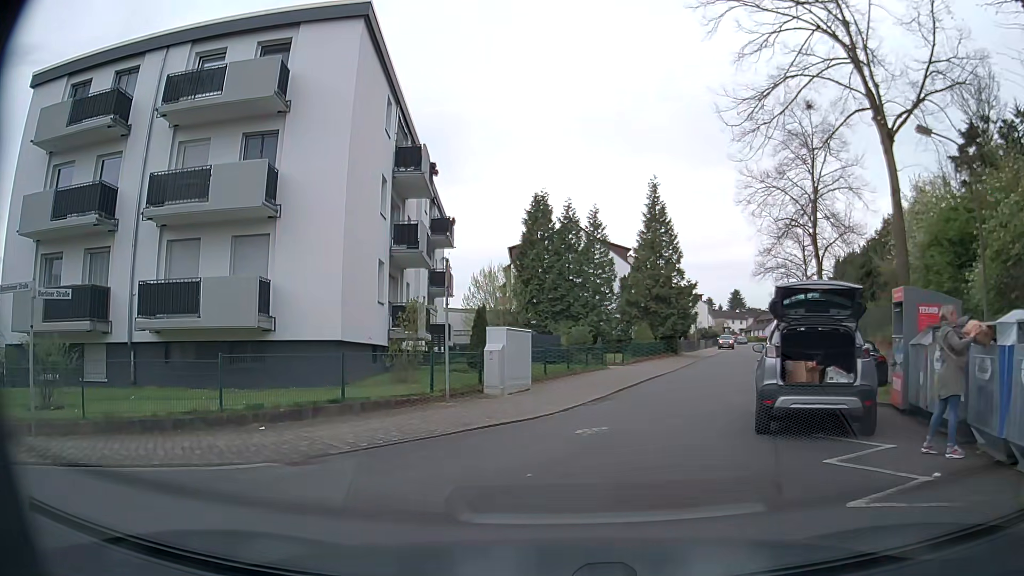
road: unclassified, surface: asphalt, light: Day
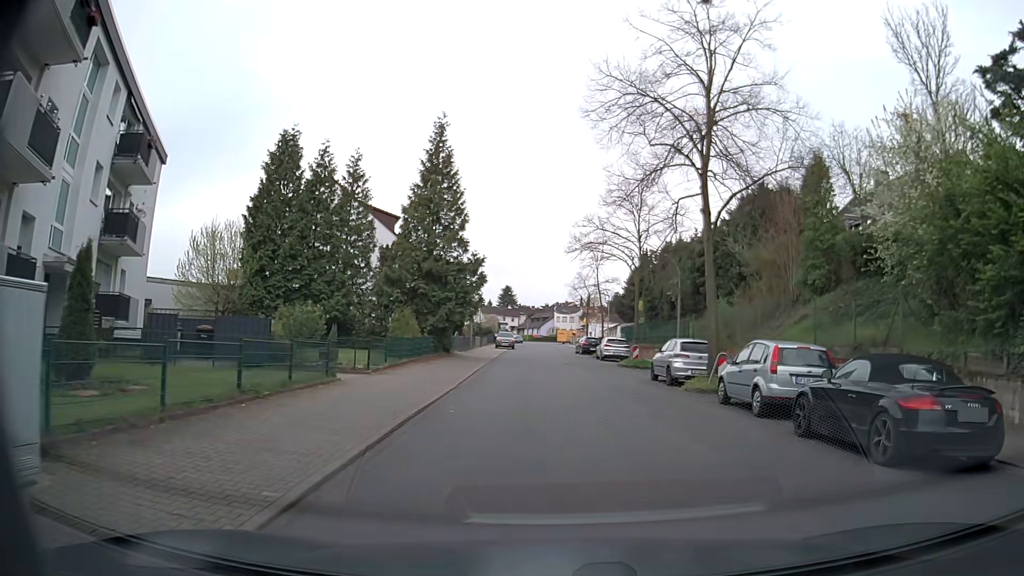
(+1.0, +13.1) m; +20°
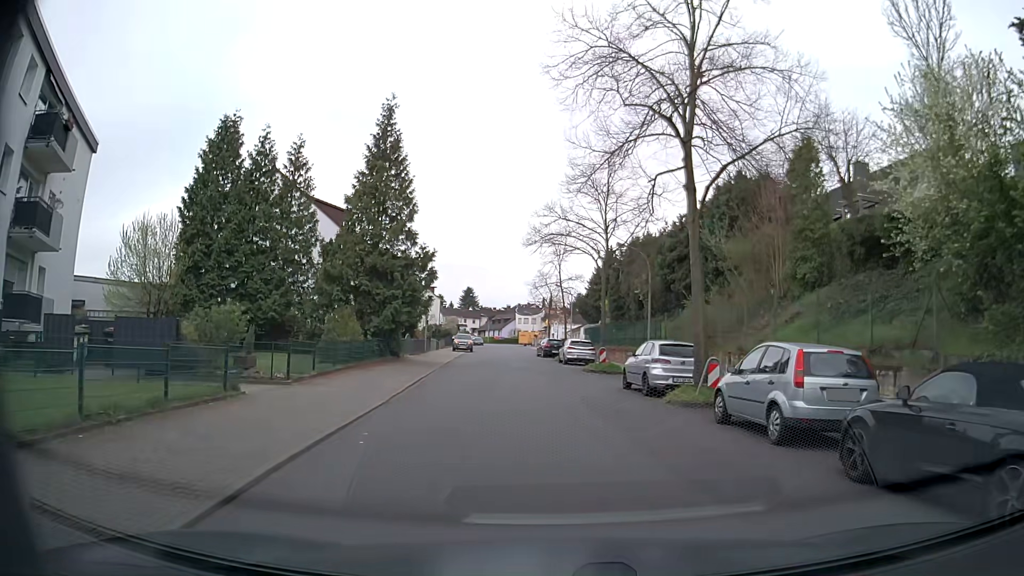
(+0.1, +3.4) m; +3°
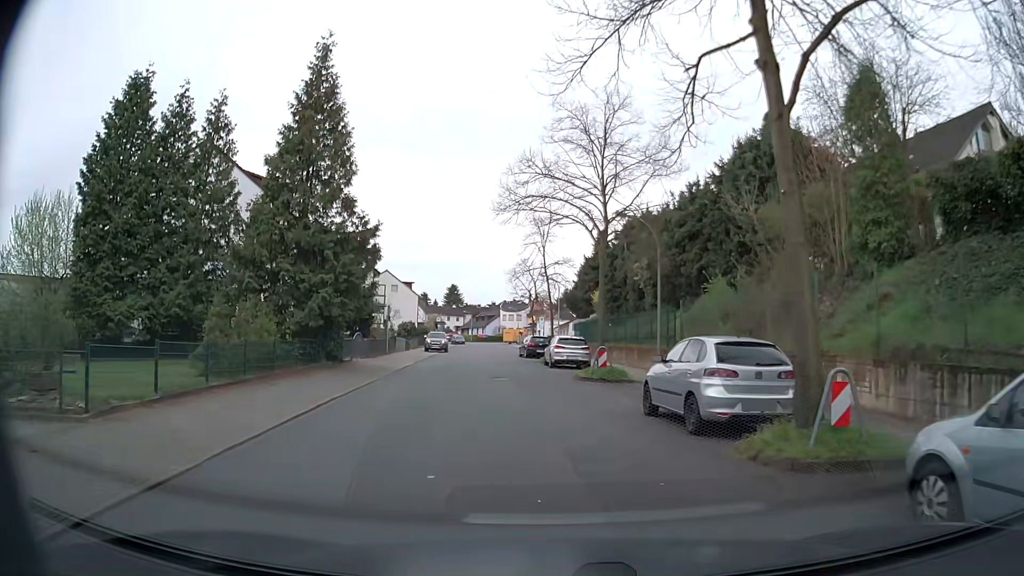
(0.0, +7.7) m; +1°
